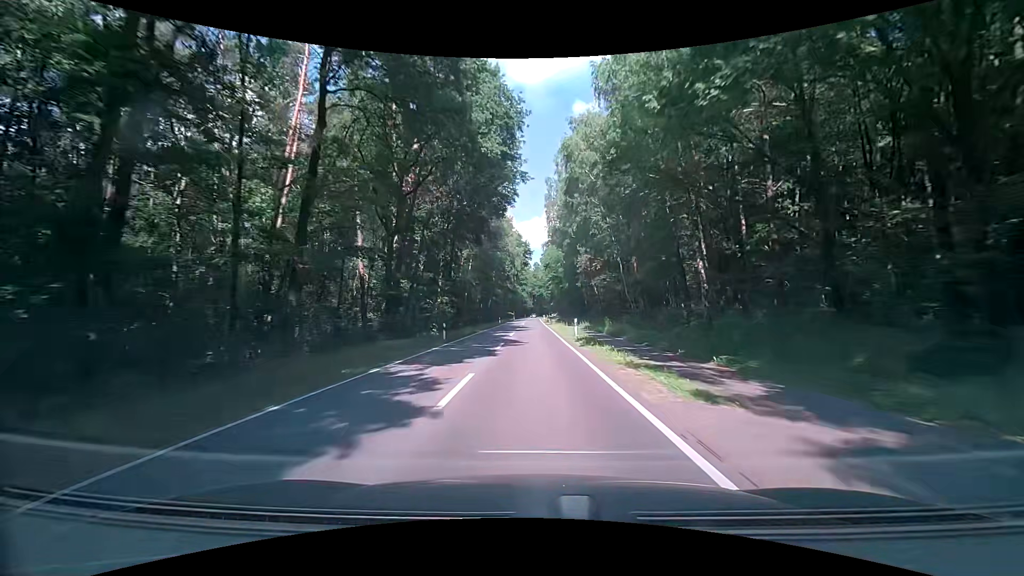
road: secondary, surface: asphalt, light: Day
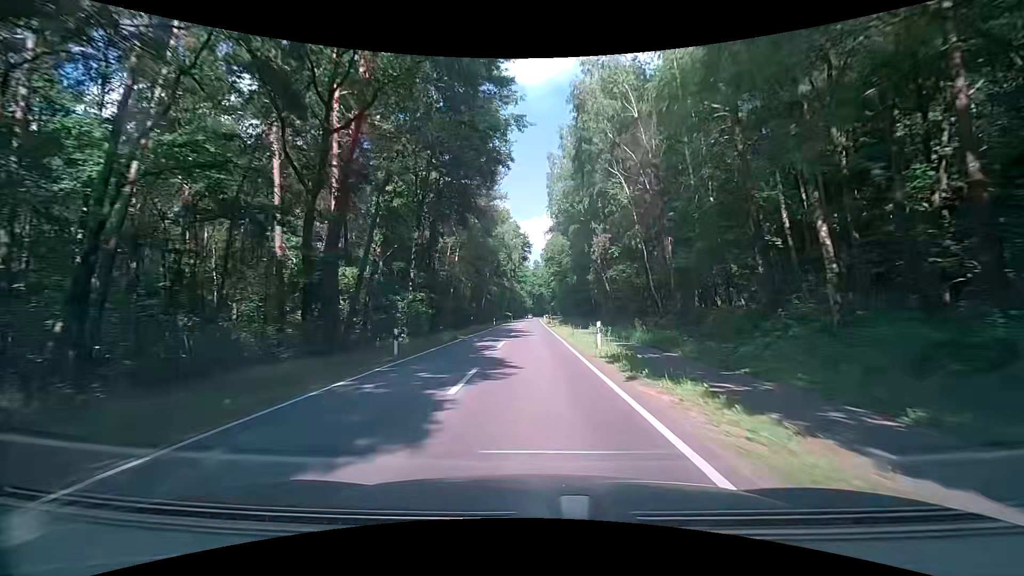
(-0.1, +10.6) m; +1°
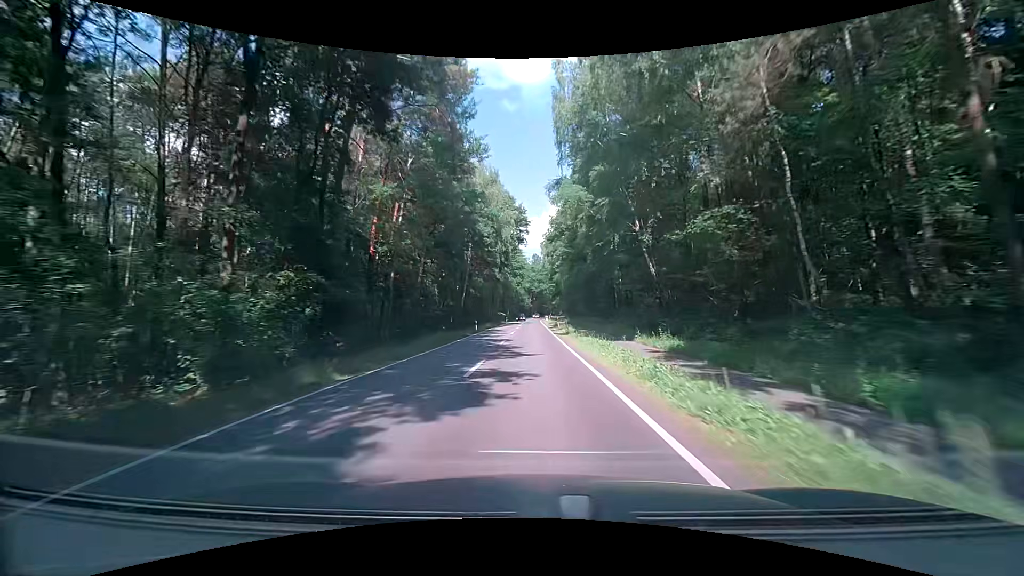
(-0.4, +21.3) m; -1°
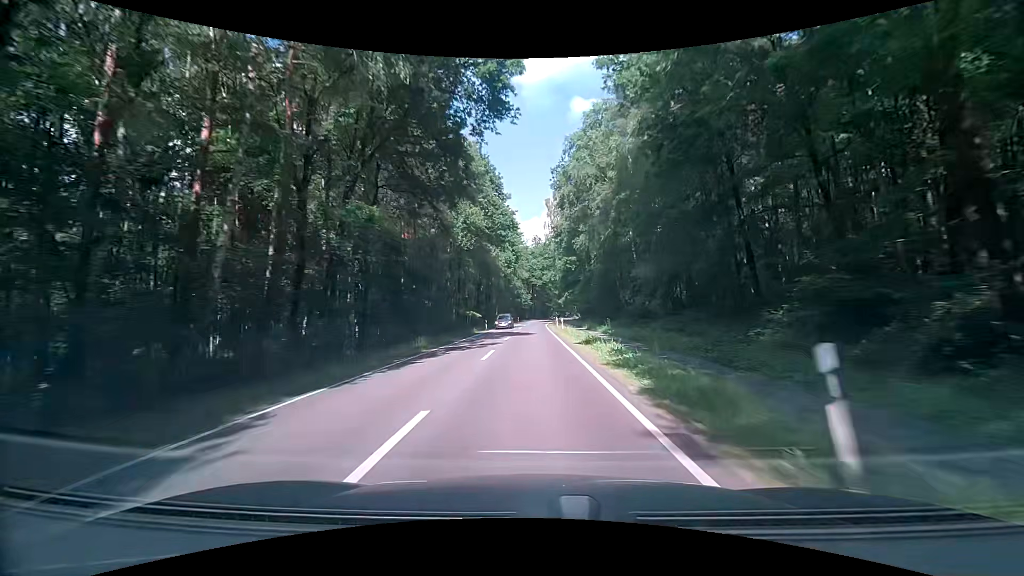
(-0.2, +43.6) m; -1°
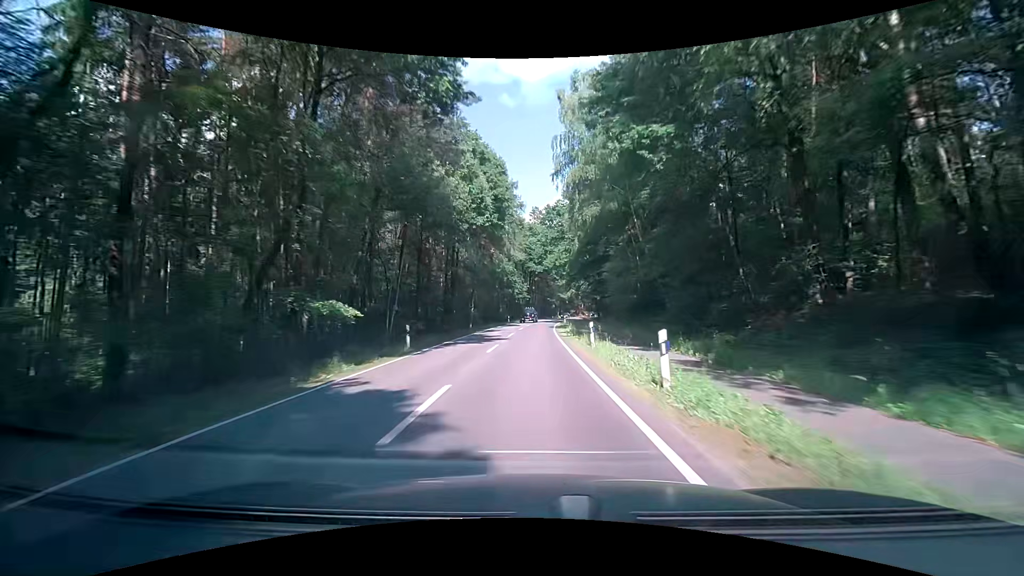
(+0.3, +33.5) m; +1°
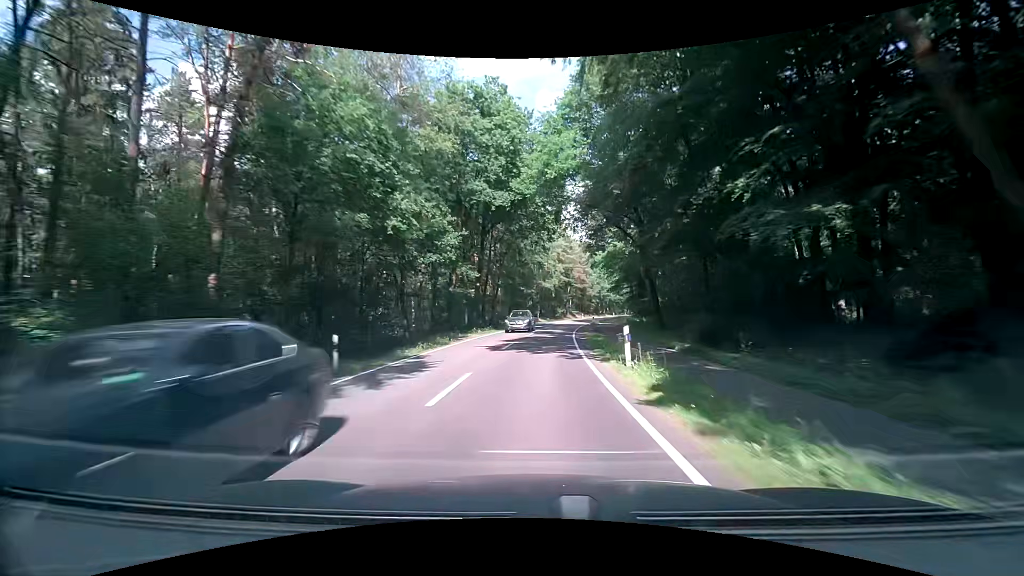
(+0.2, +57.3) m; +2°
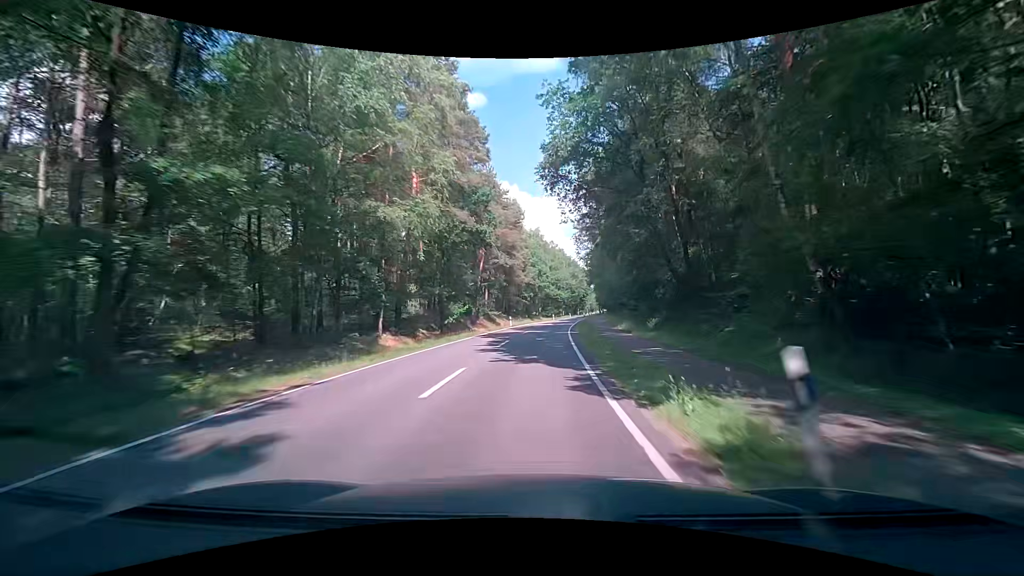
(+4.3, +58.6) m; +9°
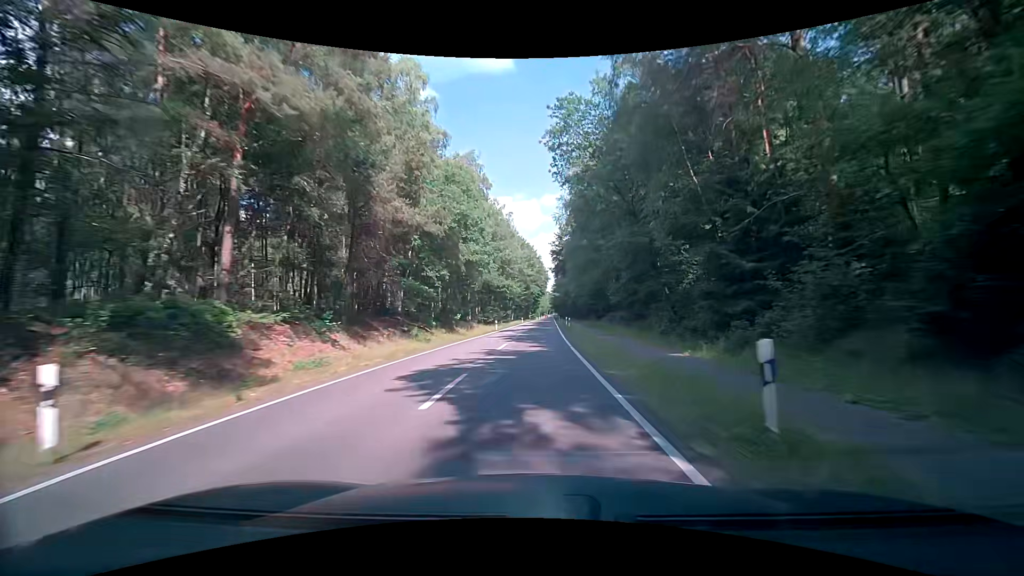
(+3.0, +48.1) m; +6°
(0, +10) (0, +20) (+1, +30) (+1, +40) (+2, +50) (+2, +60) (+3, +70) (+3, +80) (+3, +90) (+4, +100) m
